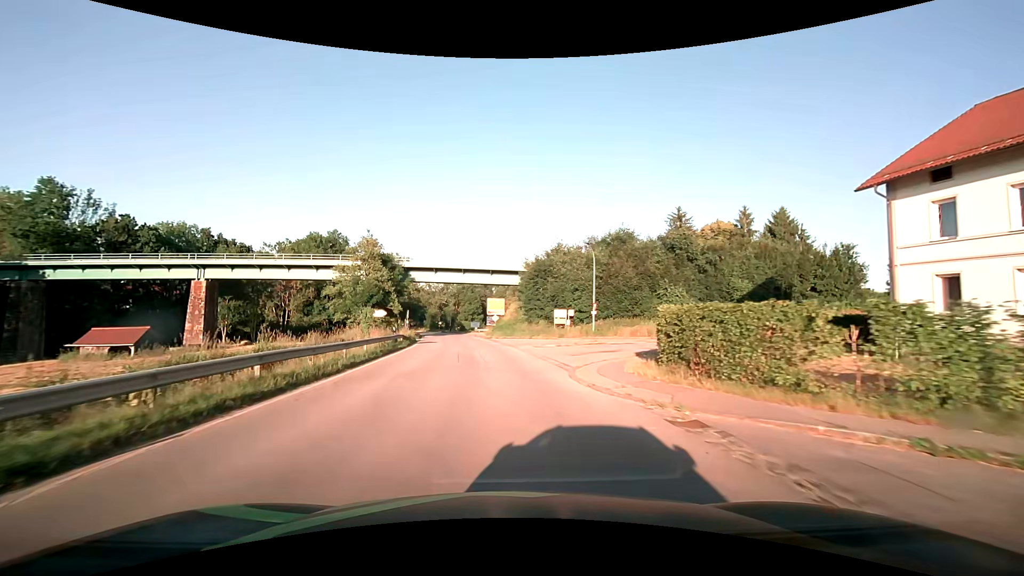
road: secondary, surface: asphalt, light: Day
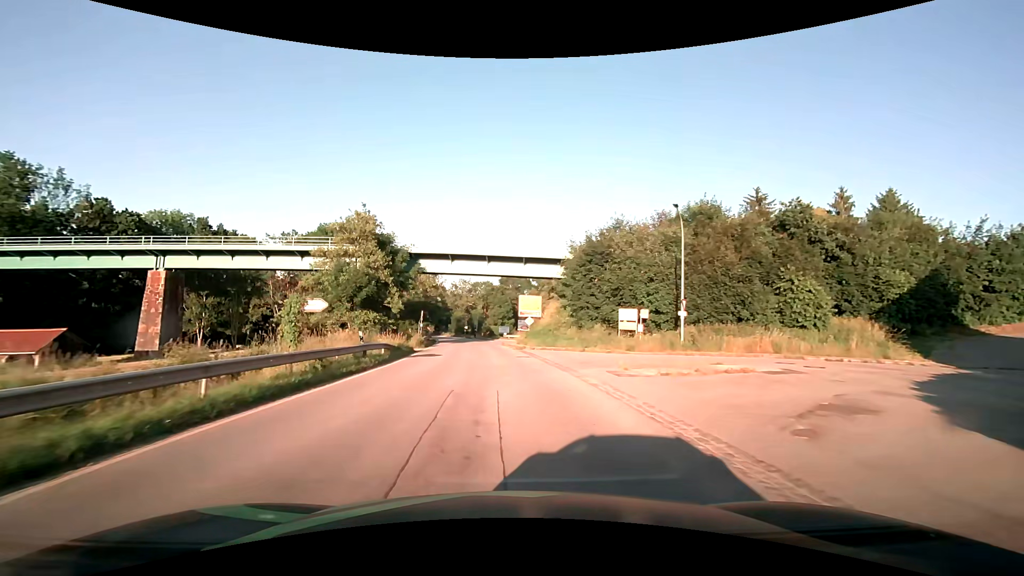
(-0.6, +15.2) m; -4°
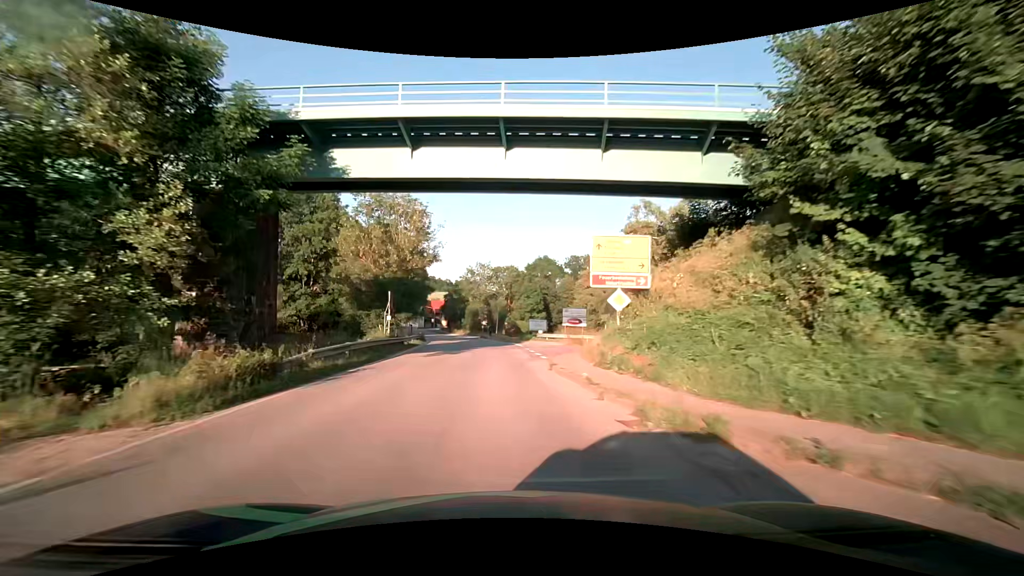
(-0.8, +30.4) m; -3°
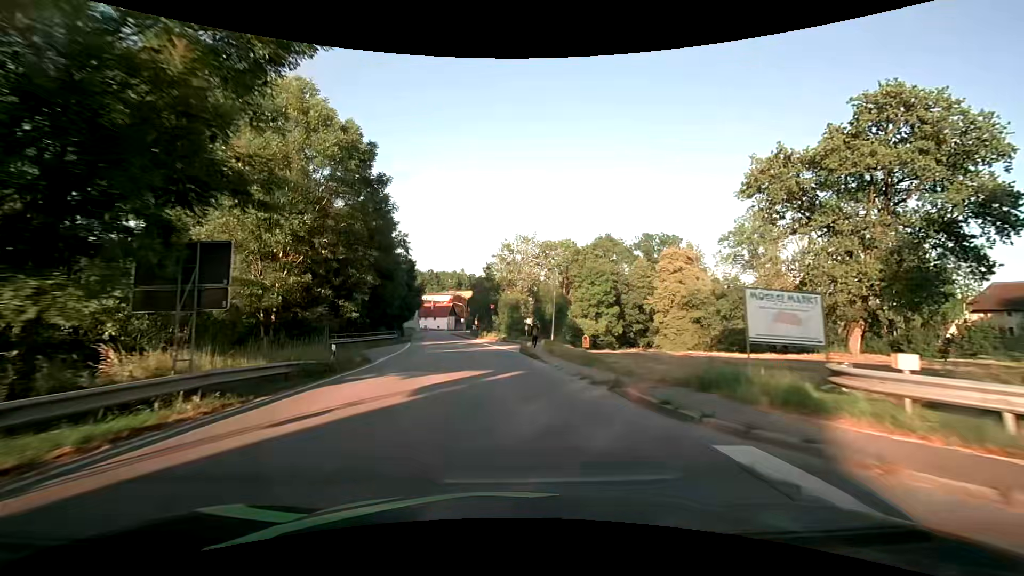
(-1.4, +38.1) m; -5°
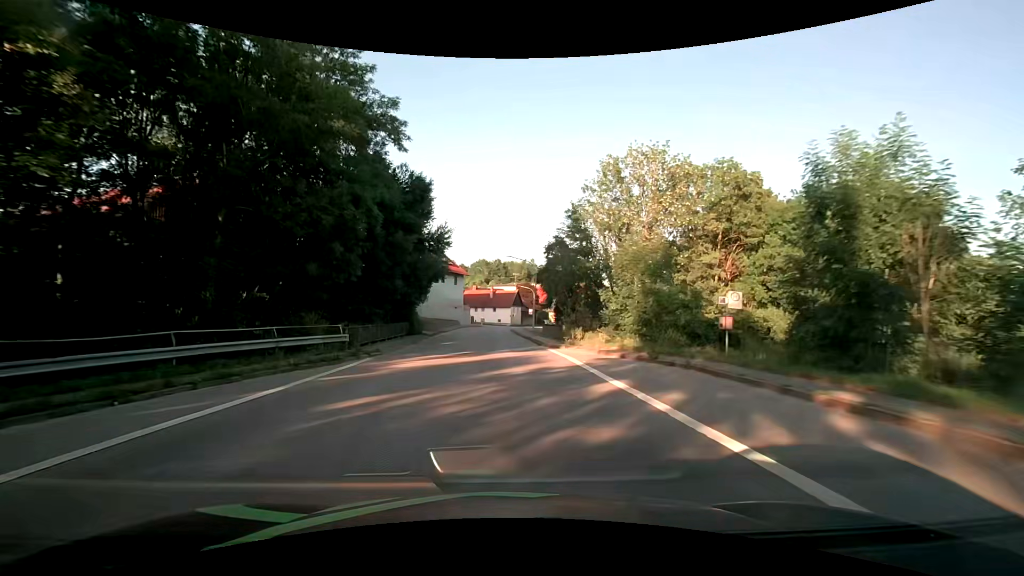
(-2.9, +38.1) m; -8°
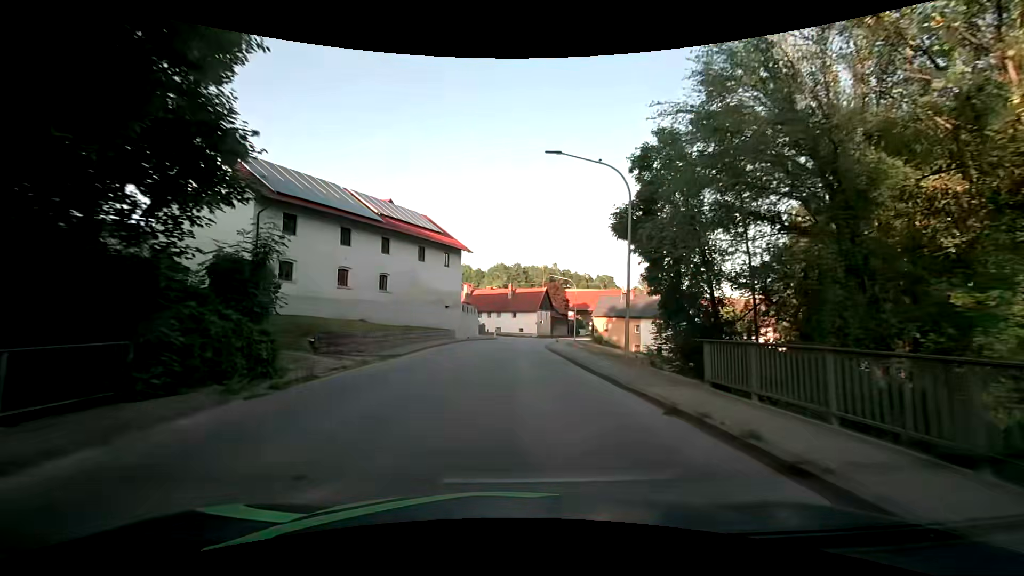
(-0.7, +30.6) m; -2°
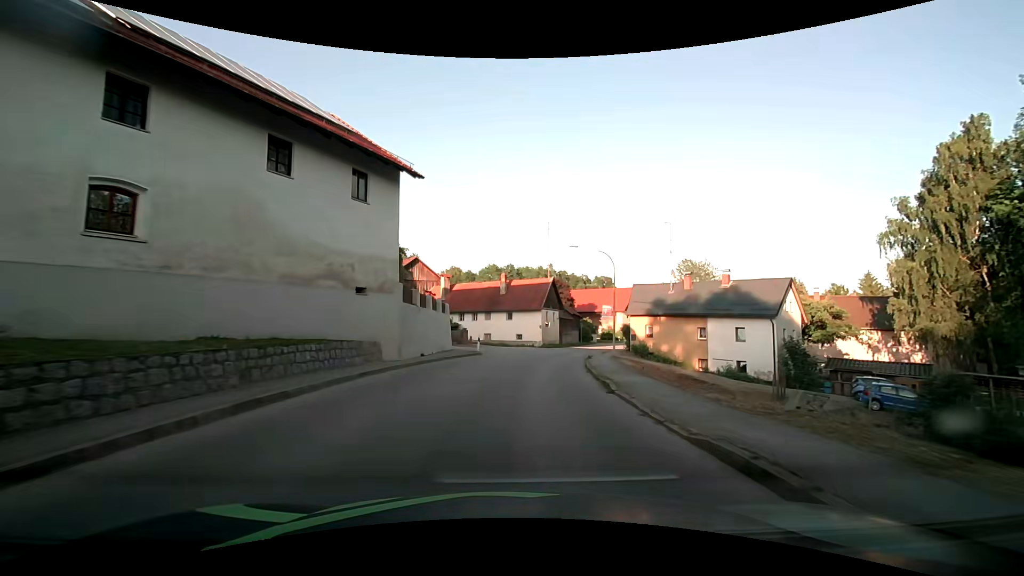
(0.0, +22.7) m; 0°
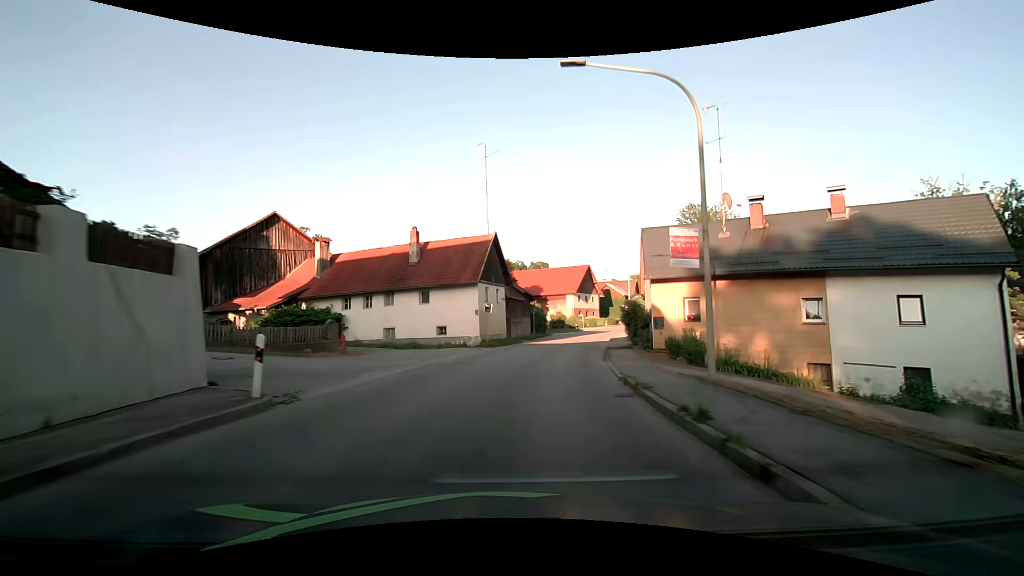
(+1.3, +22.6) m; +8°
(0, +10) (+2, +20) (+3, +30) (+5, +40) (+8, +49) (+10, +59) (+14, +68) (+17, +78) (+22, +87) (+27, +95) m
